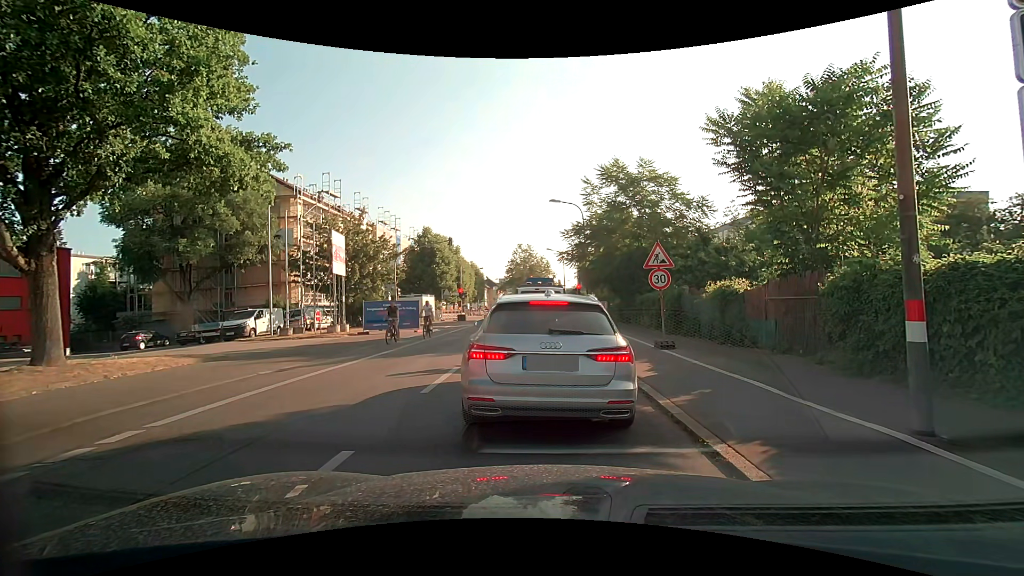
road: secondary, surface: asphalt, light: Day
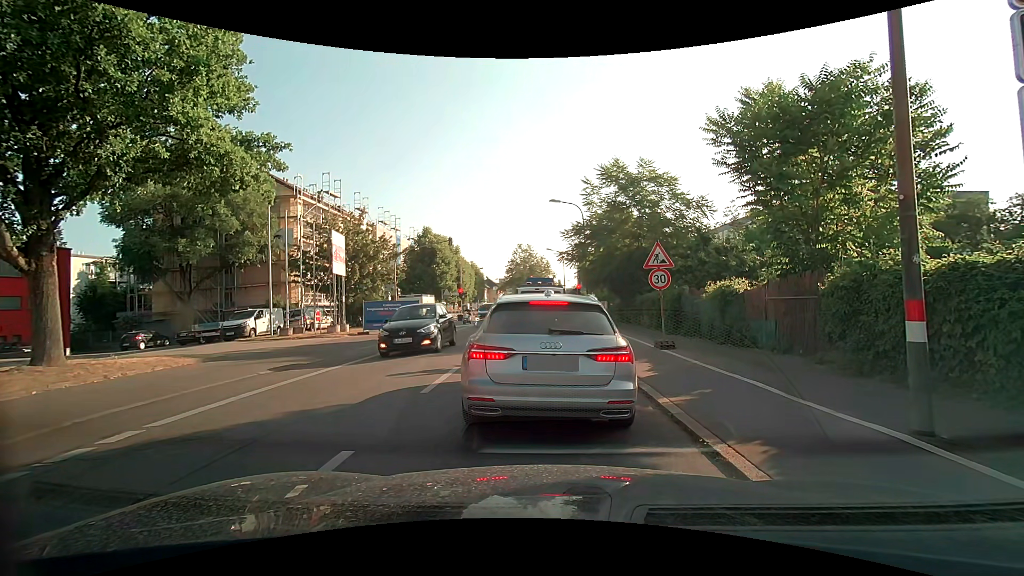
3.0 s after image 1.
(0.0, 0.0) m; 0°
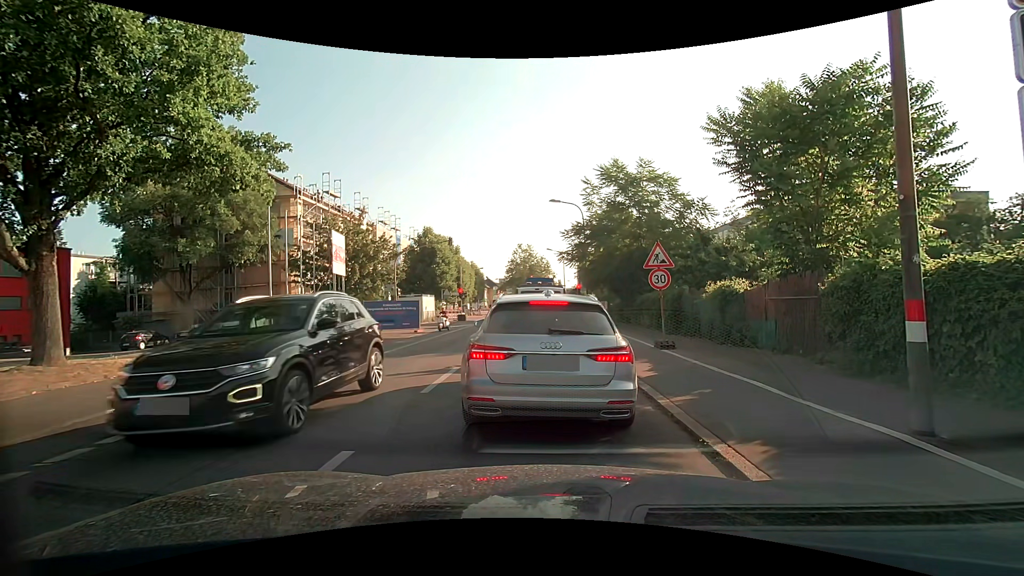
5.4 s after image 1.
(0.0, 0.0) m; 0°
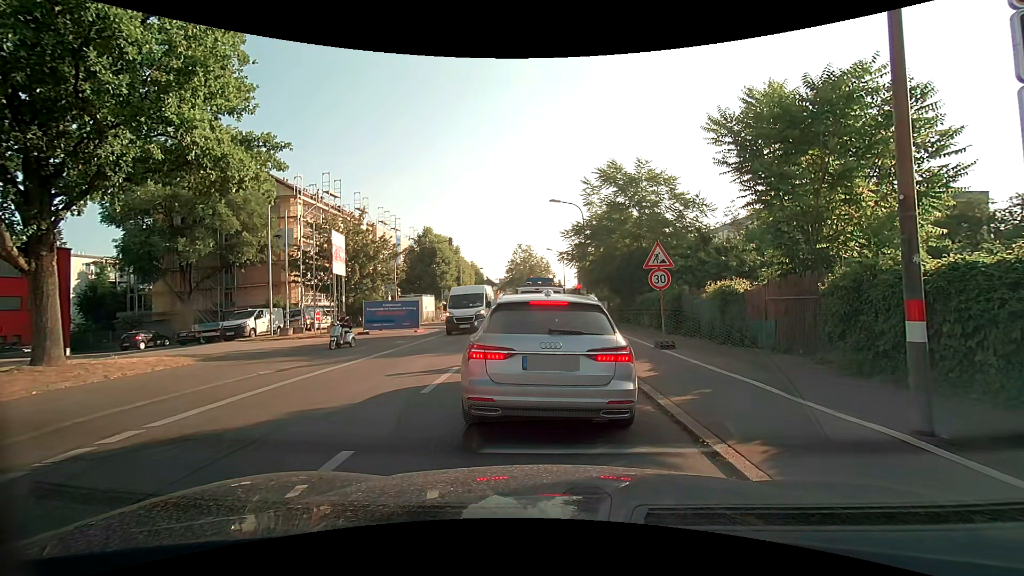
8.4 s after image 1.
(0.0, 0.0) m; 0°
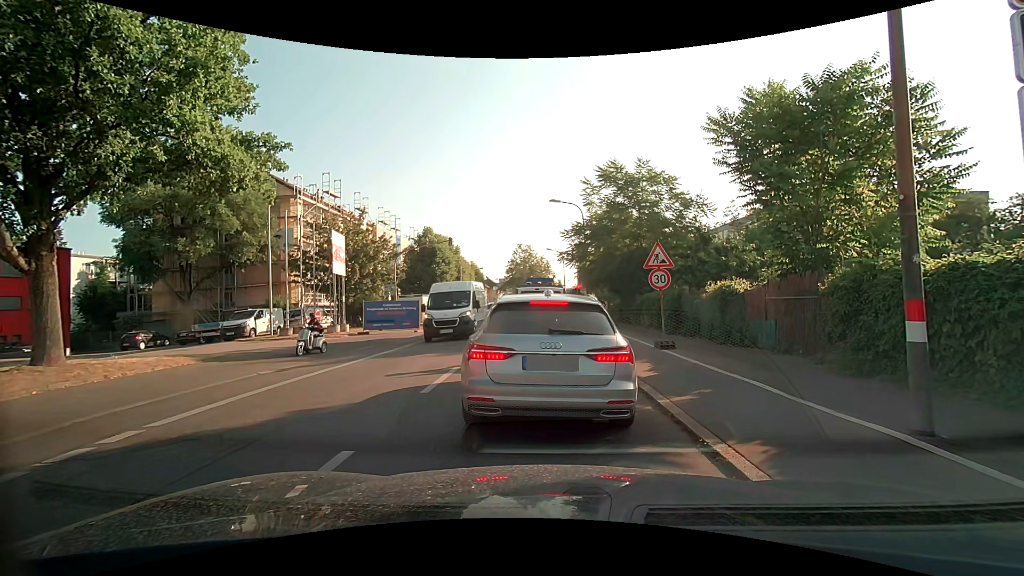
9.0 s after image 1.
(0.0, 0.0) m; 0°
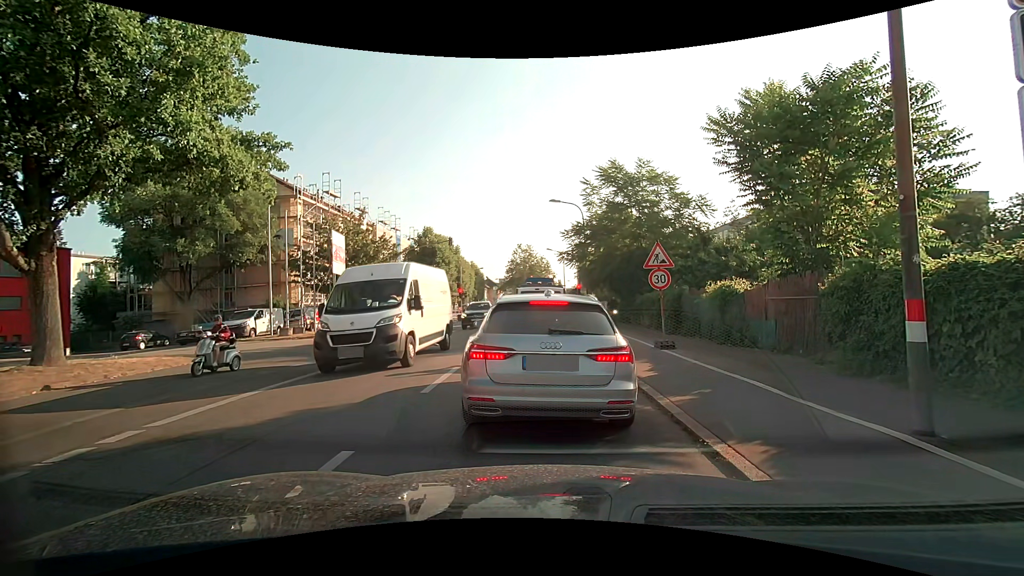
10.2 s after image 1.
(0.0, 0.0) m; 0°
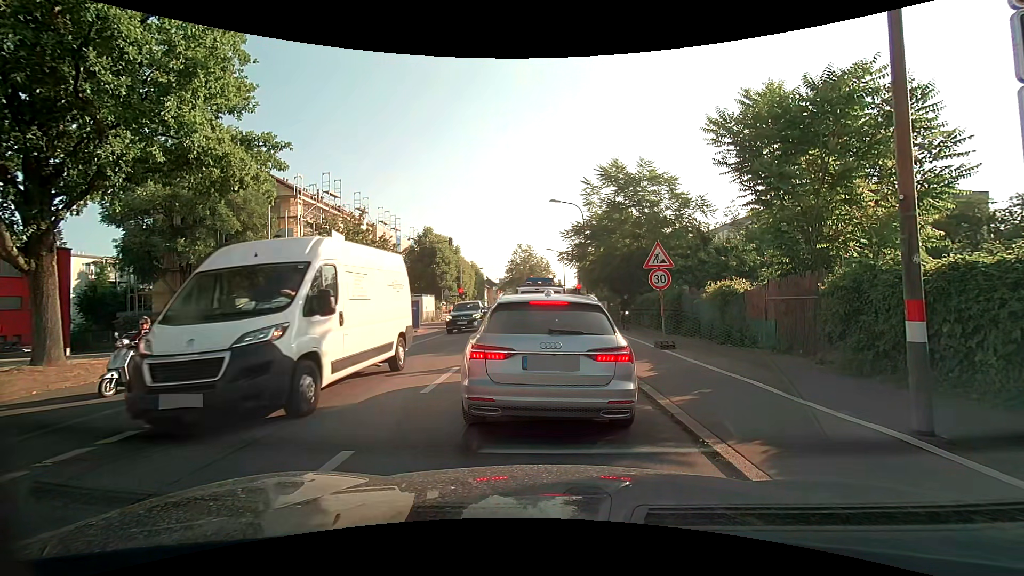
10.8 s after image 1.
(0.0, 0.0) m; 0°
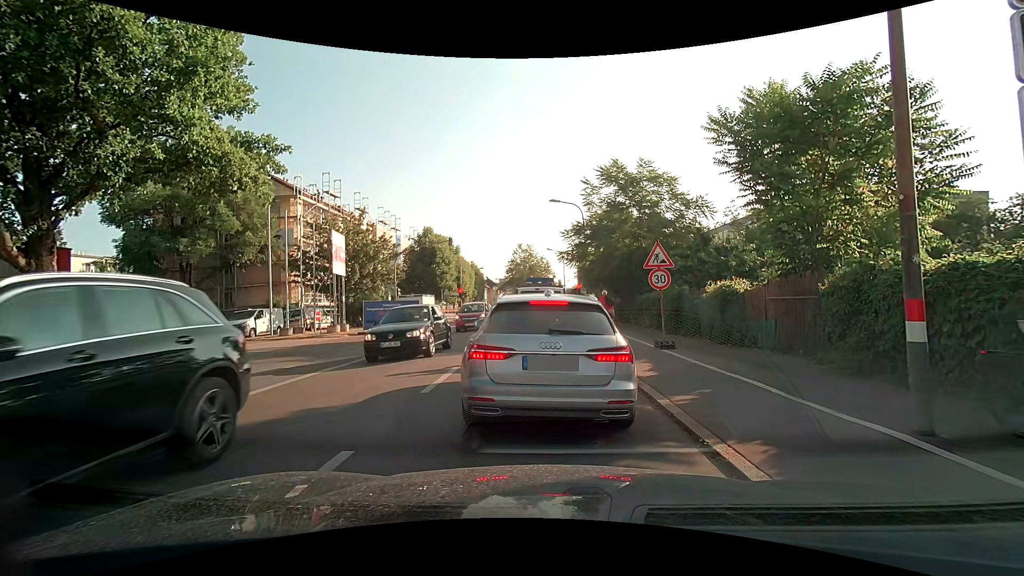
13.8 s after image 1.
(0.0, 0.0) m; 0°
(0, +10) (0, +20) (+1, +30) (+1, +40) (+1, +50) (+1, +60) (+1, +70) (+2, +80) (+4, +90) (+6, +99) m
